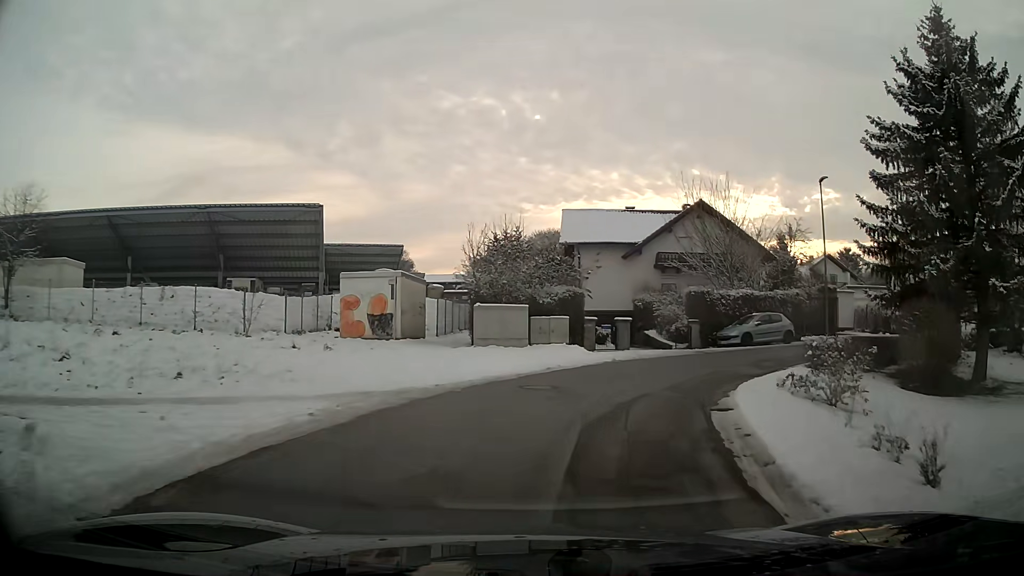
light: Day
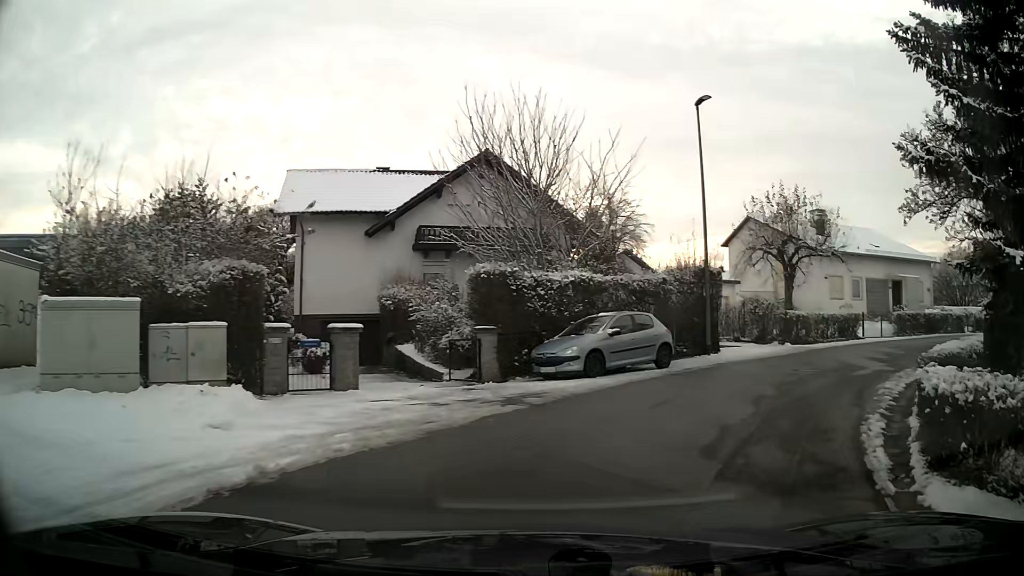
(+2.3, +14.1) m; +23°
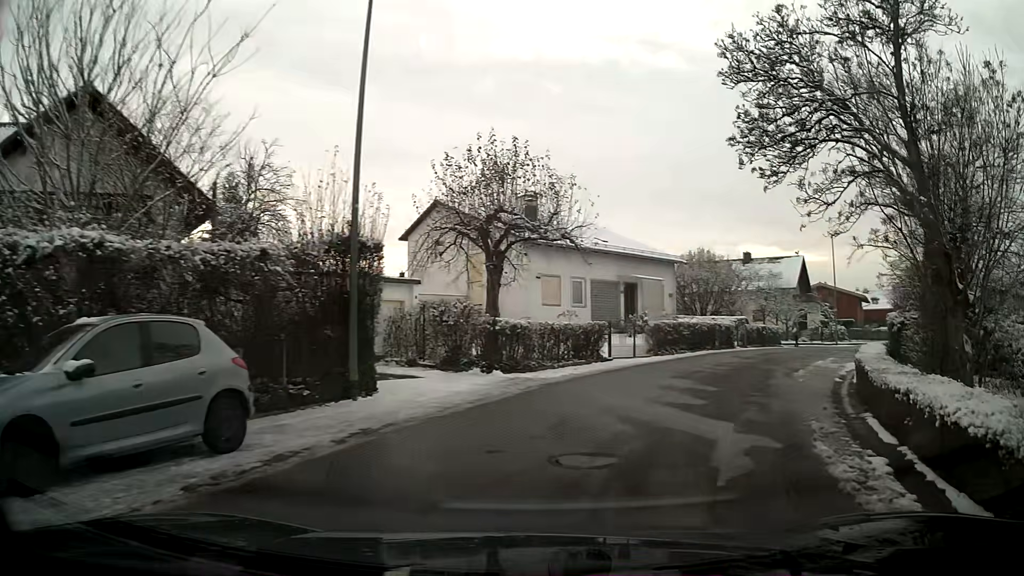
(+2.2, +9.6) m; +26°
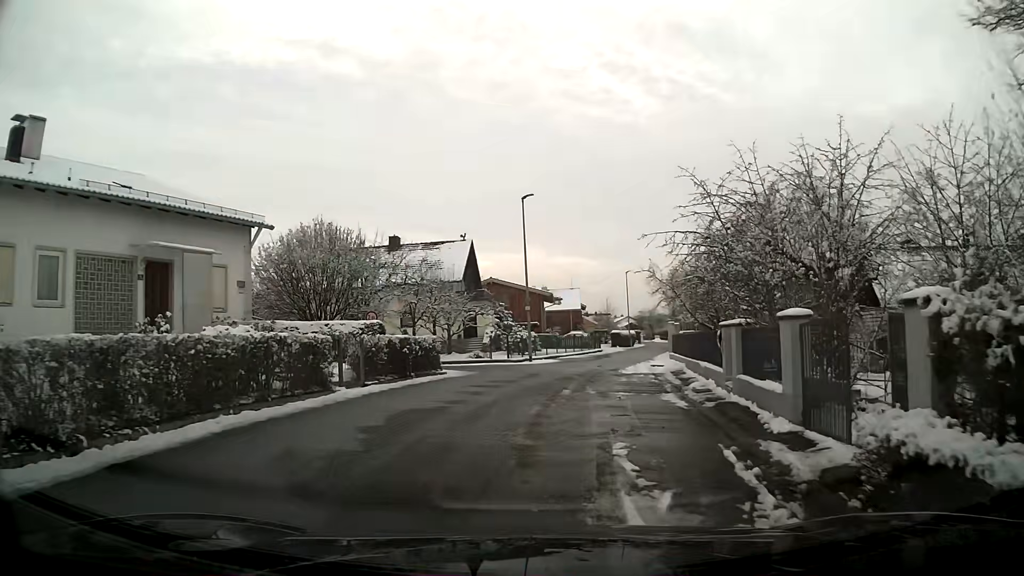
(+5.1, +16.7) m; +26°
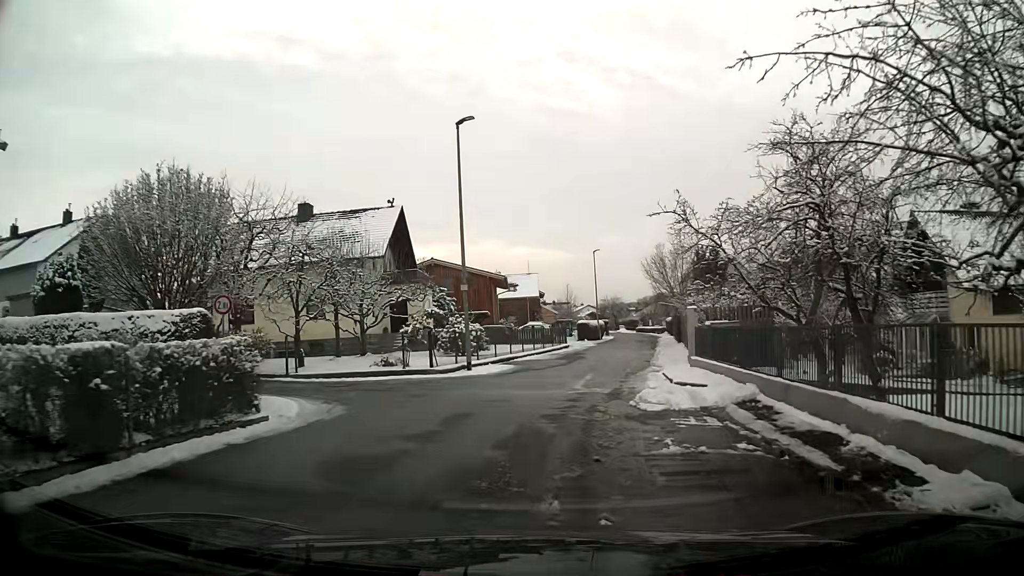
(+0.4, +11.5) m; +4°
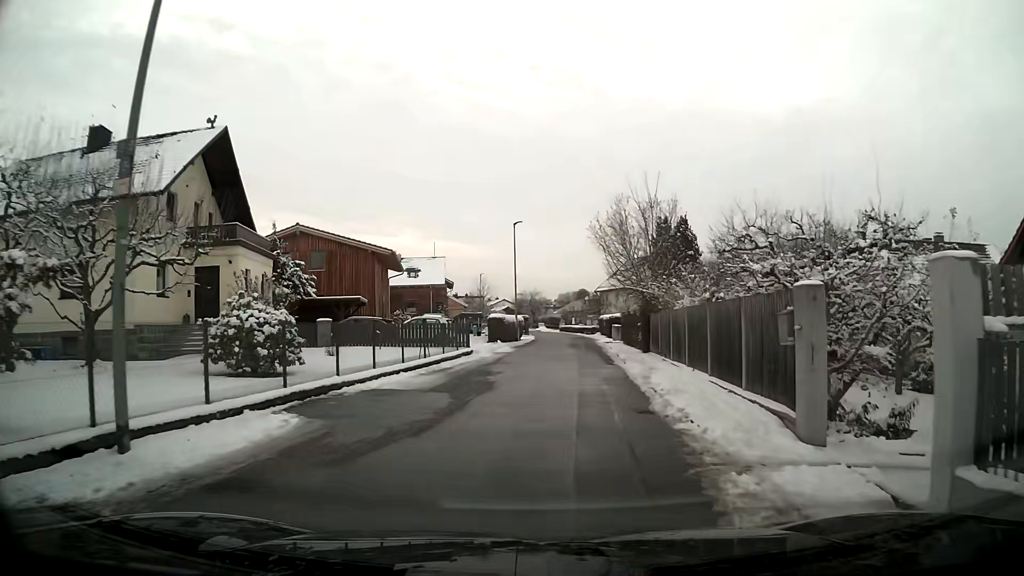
(+0.9, +15.1) m; +7°
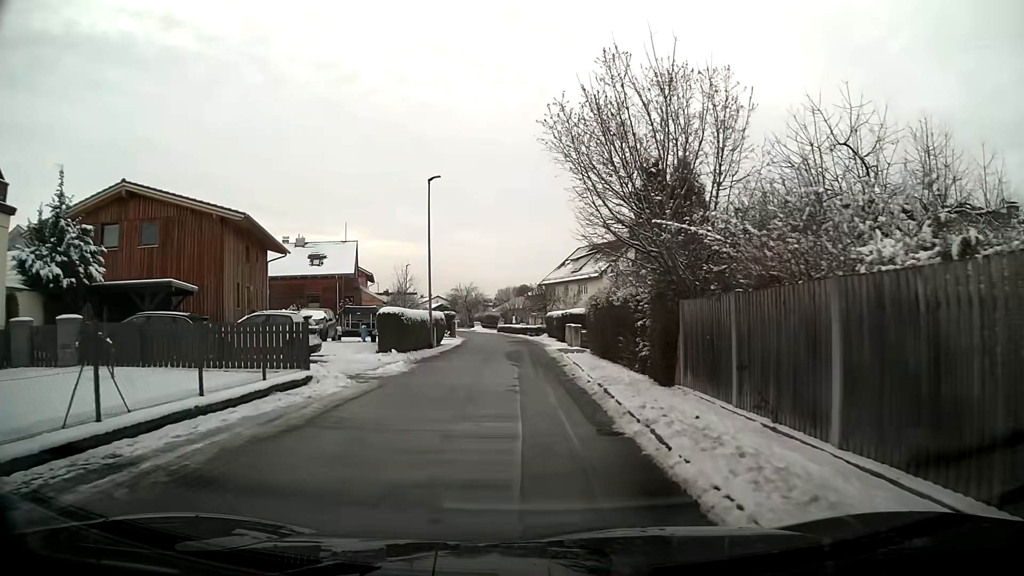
(+0.7, +14.2) m; +4°
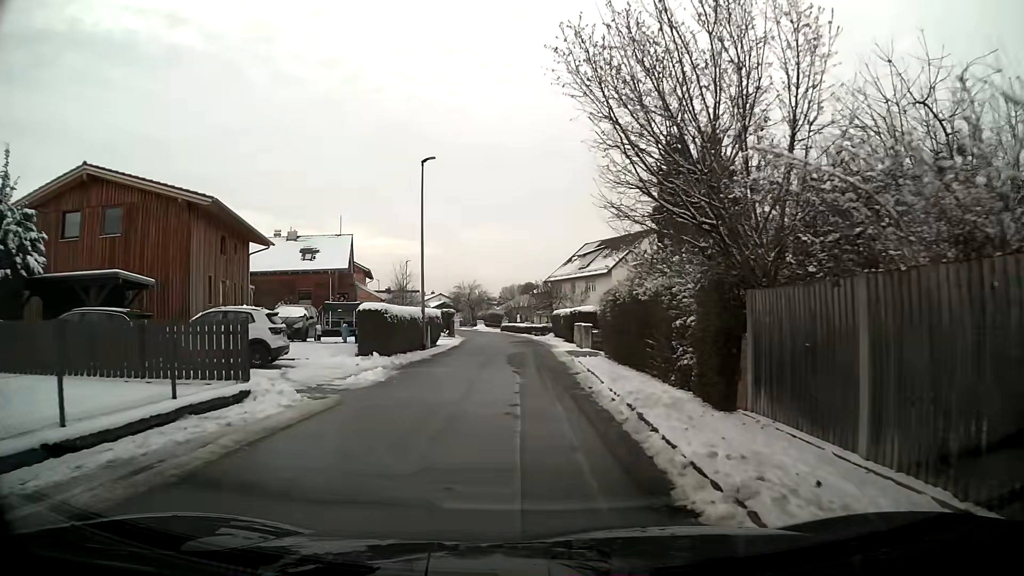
(0.0, +3.5) m; 0°
(0, +10) (0, +20) (0, +30) (-1, +40) (-2, +50) (-3, +60) (-6, +70) (-9, +79) (-13, +88) (-18, +97) m
